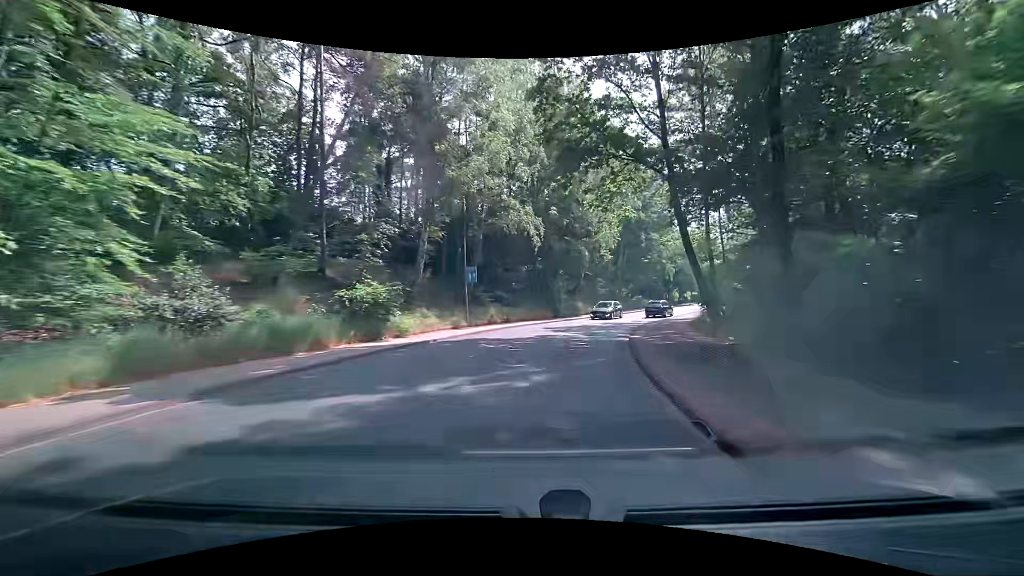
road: unclassified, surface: asphalt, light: Day
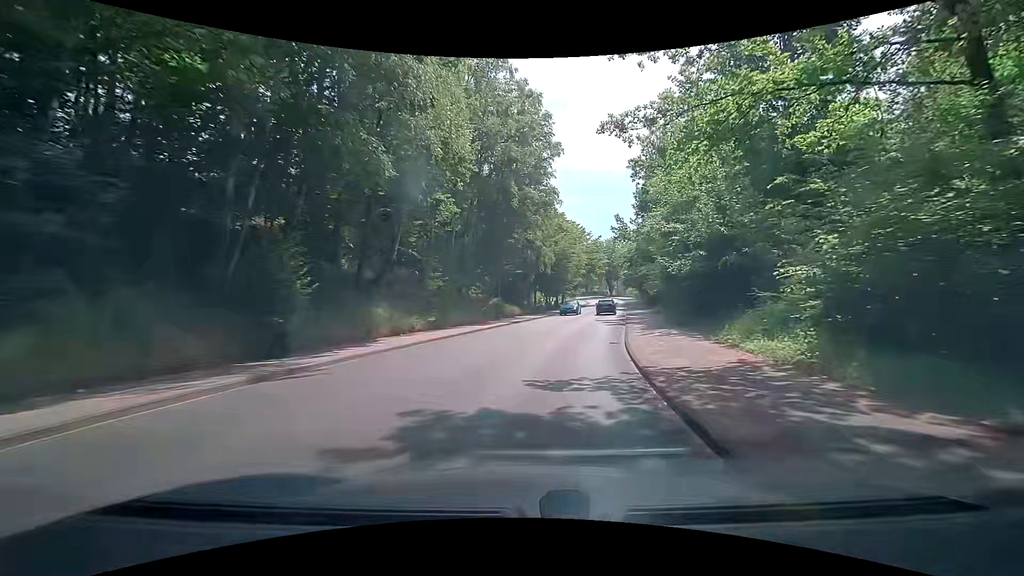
(+4.4, +29.4) m; +17°
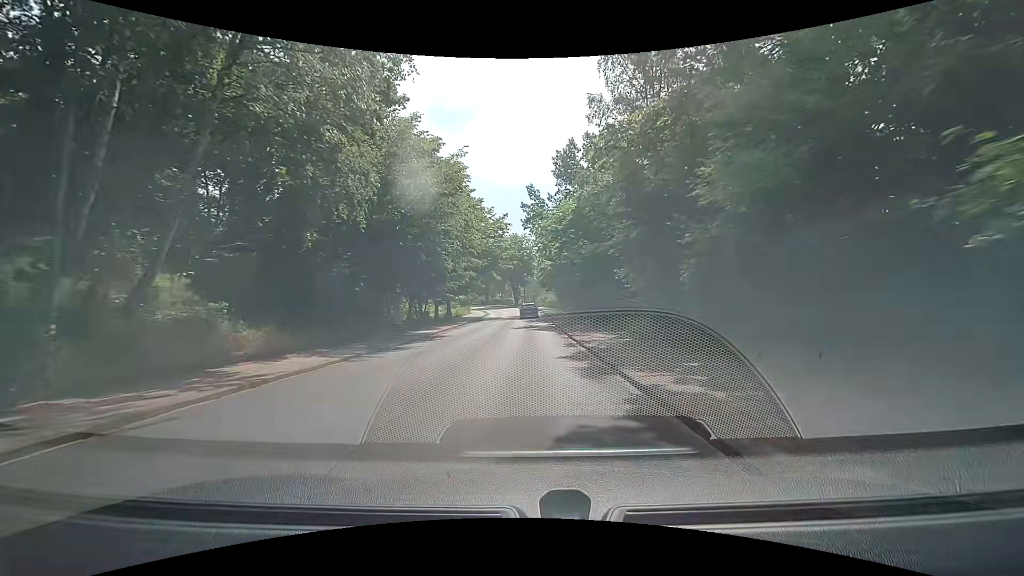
(+4.4, +29.9) m; +12°
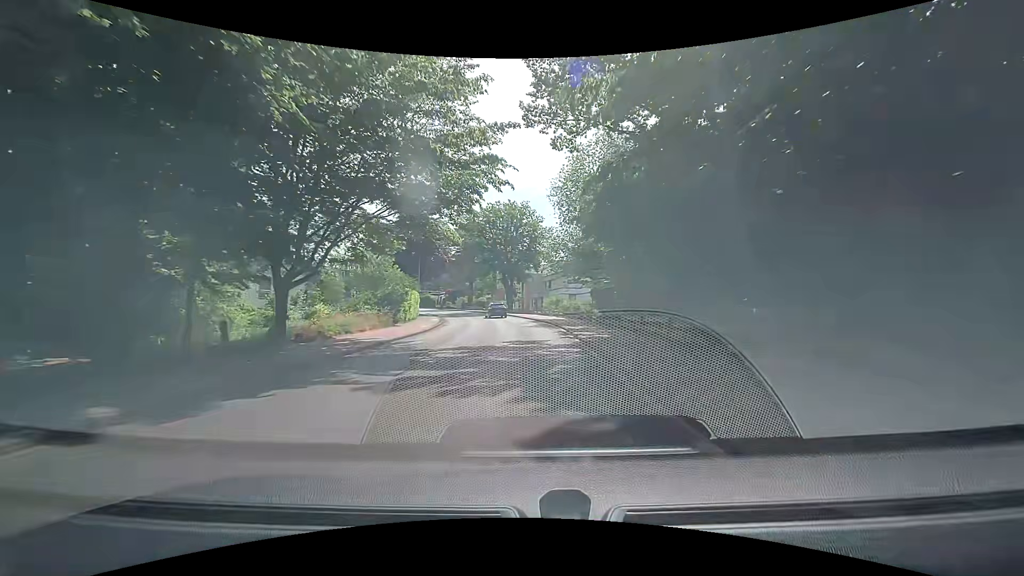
(+0.1, +38.3) m; 0°
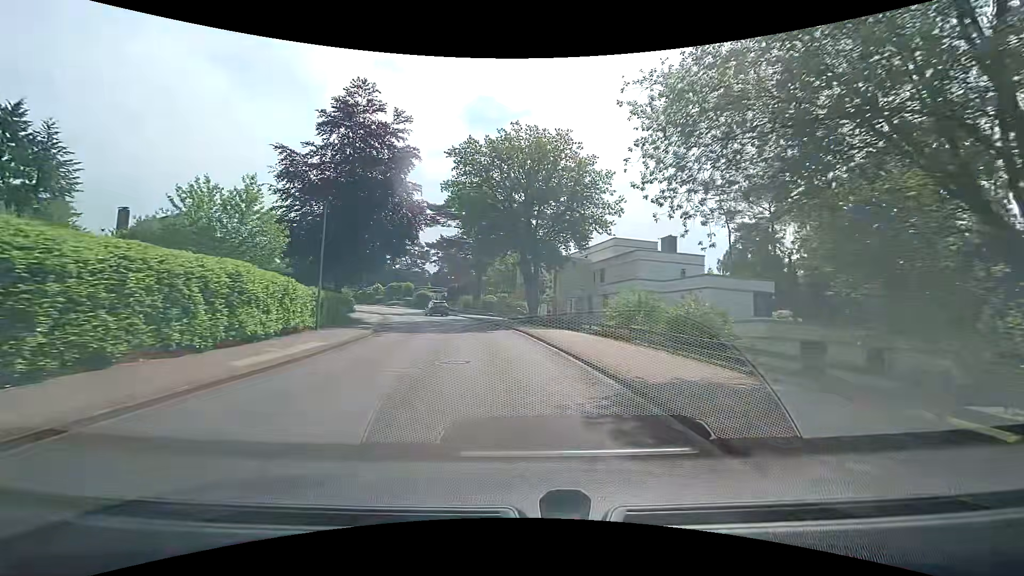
(-0.4, +29.9) m; -2°
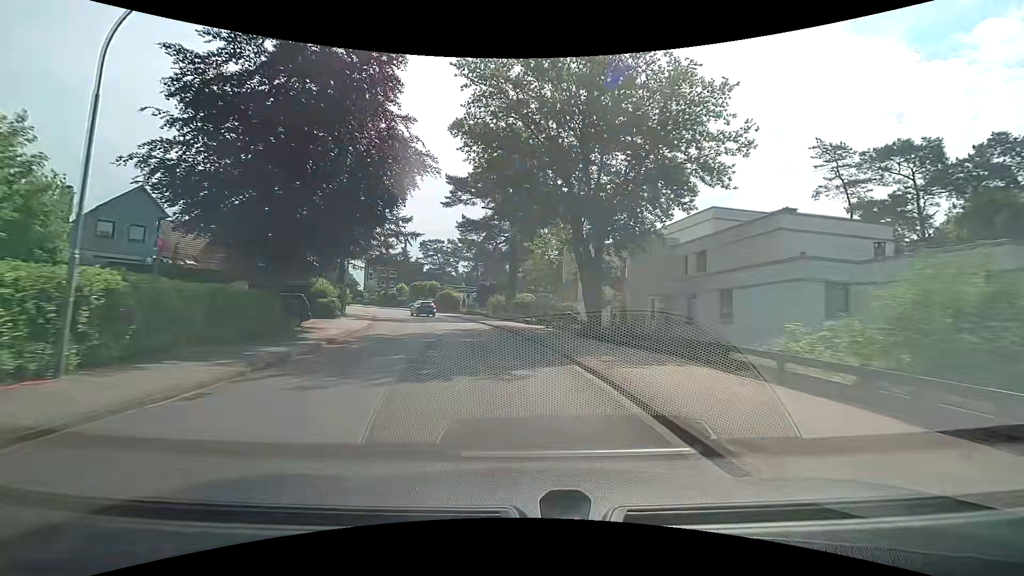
(-0.8, +14.7) m; -5°
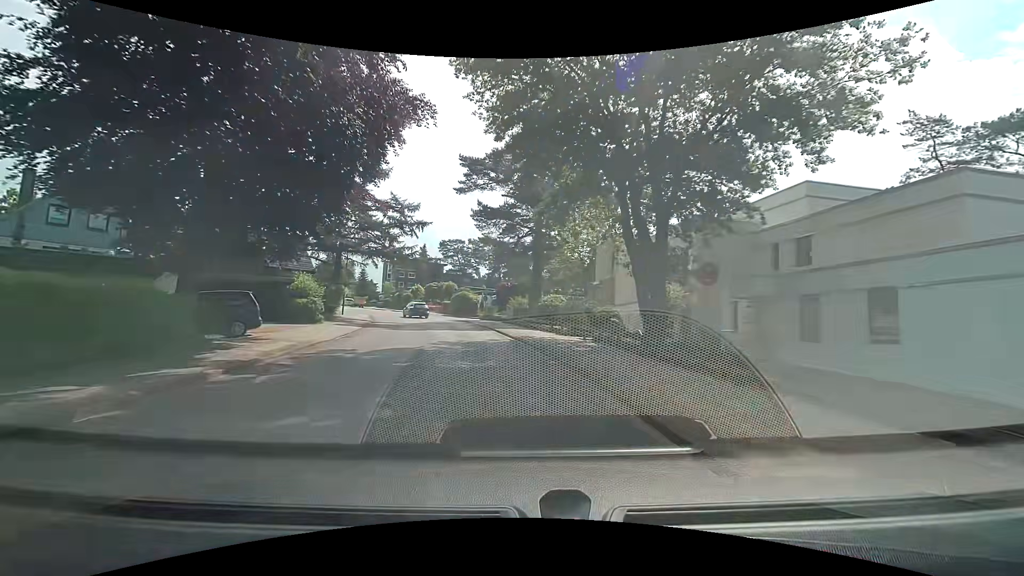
(-0.2, +7.3) m; -3°
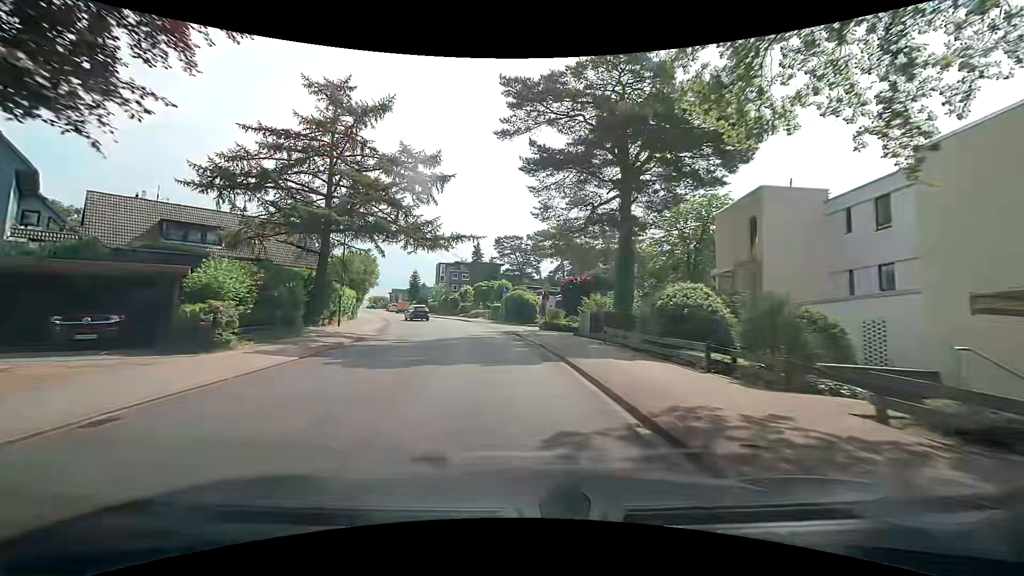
(-0.8, +14.6) m; -7°
(0, +10) (-1, +20) (-3, +30) (-5, +40) (-8, +49) (-12, +58) (-16, +68) (-20, +77) (-24, +86) (-28, +95) m
